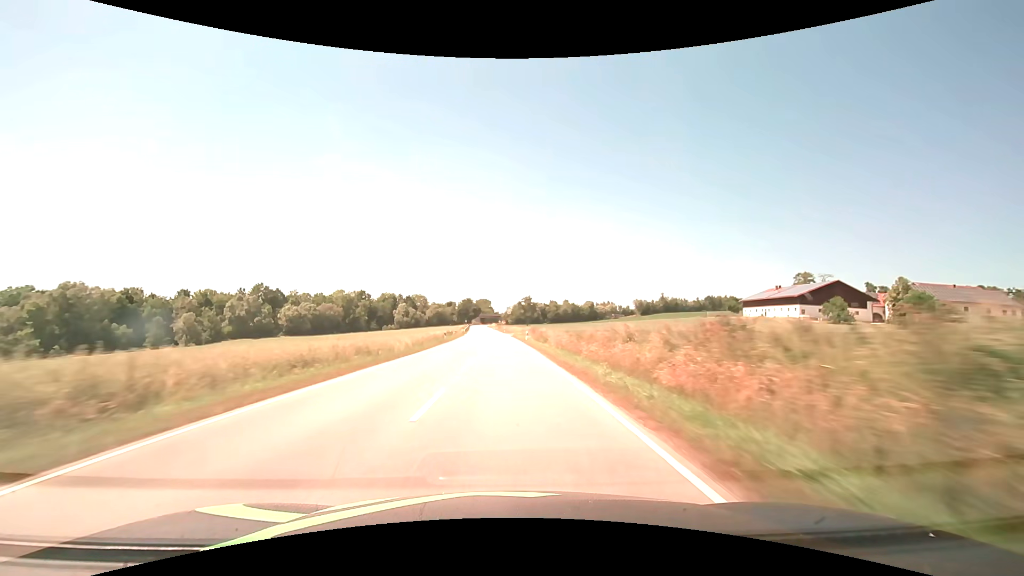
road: secondary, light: Day
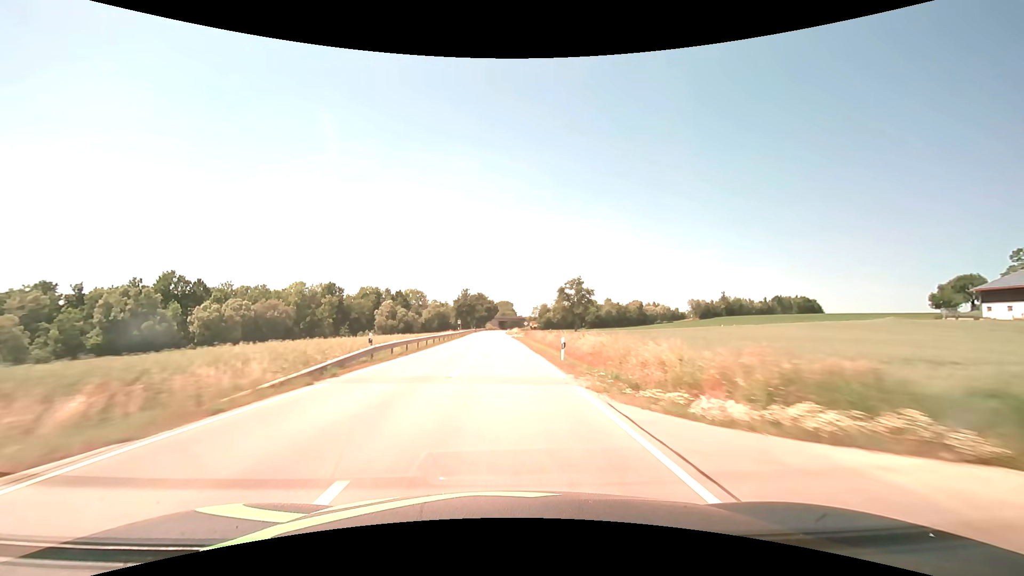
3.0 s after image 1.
(-2.4, +78.8) m; -3°
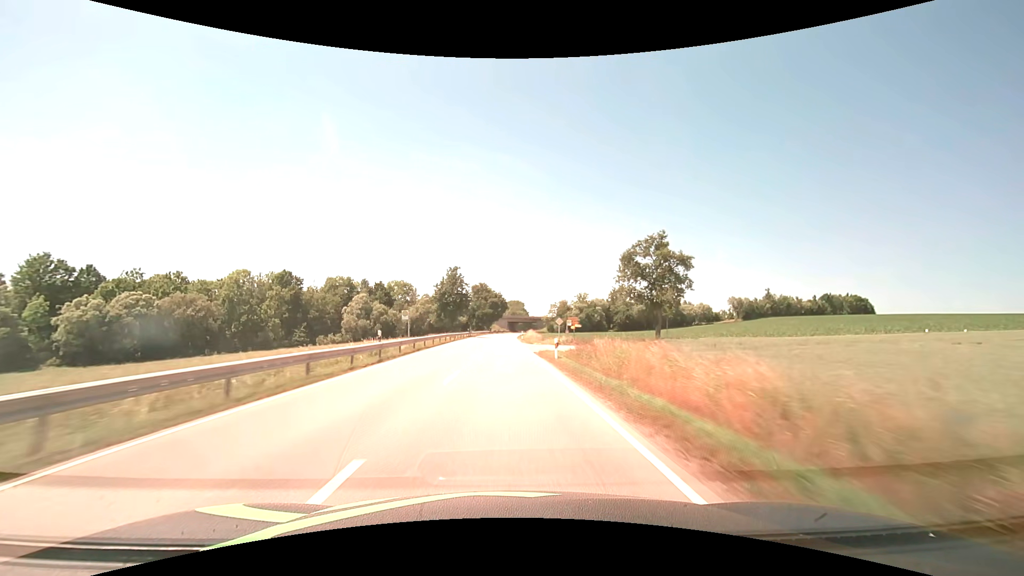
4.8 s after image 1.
(-0.6, +47.3) m; -1°
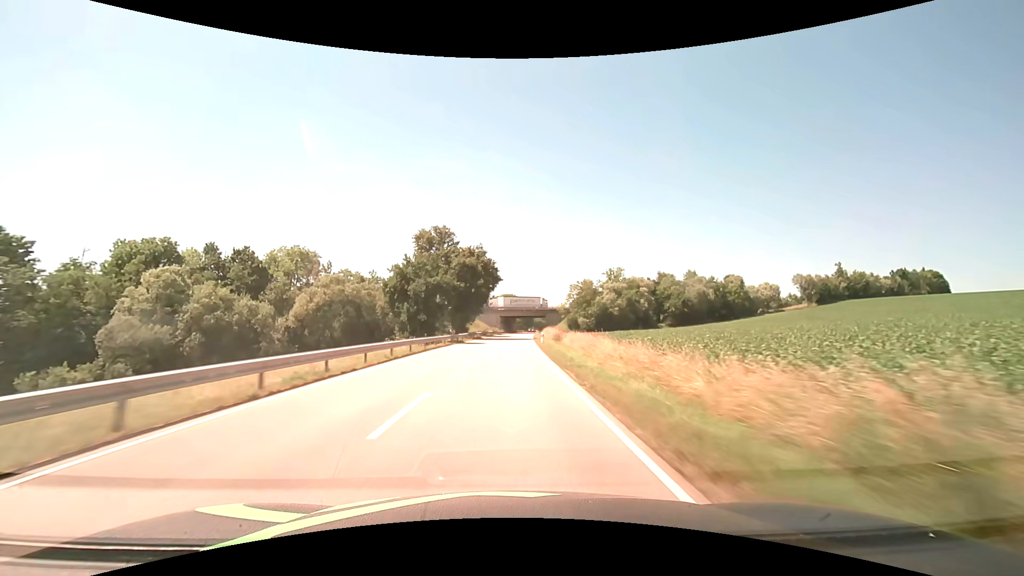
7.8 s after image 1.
(-0.1, +78.9) m; +1°
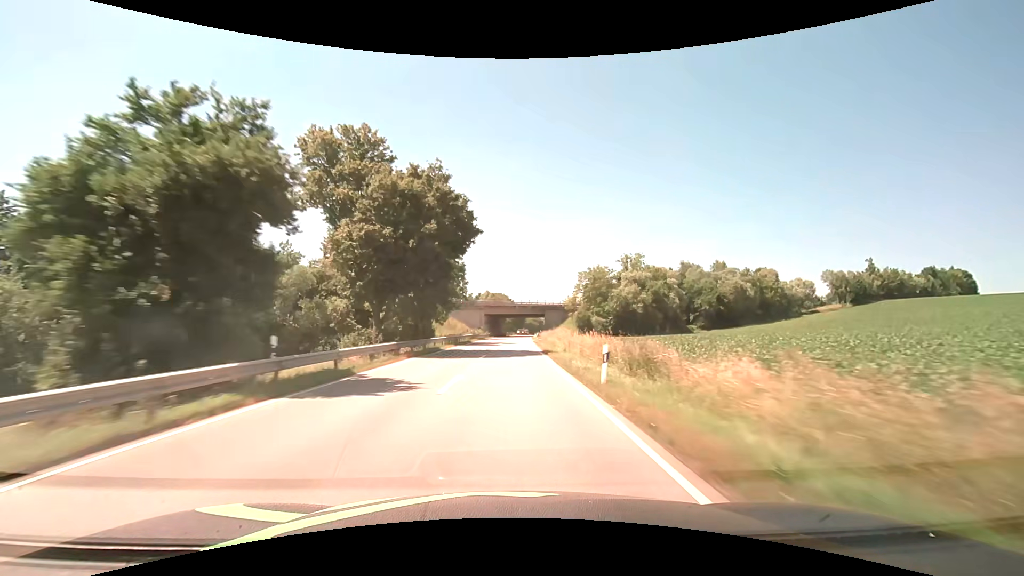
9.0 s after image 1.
(+0.3, +31.6) m; +1°
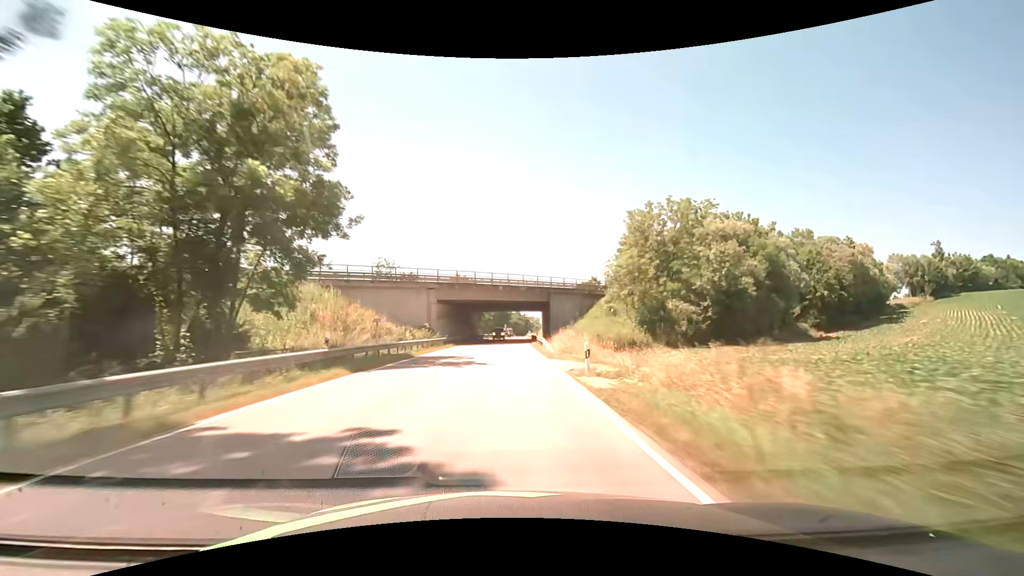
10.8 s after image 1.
(+0.9, +47.3) m; +2°
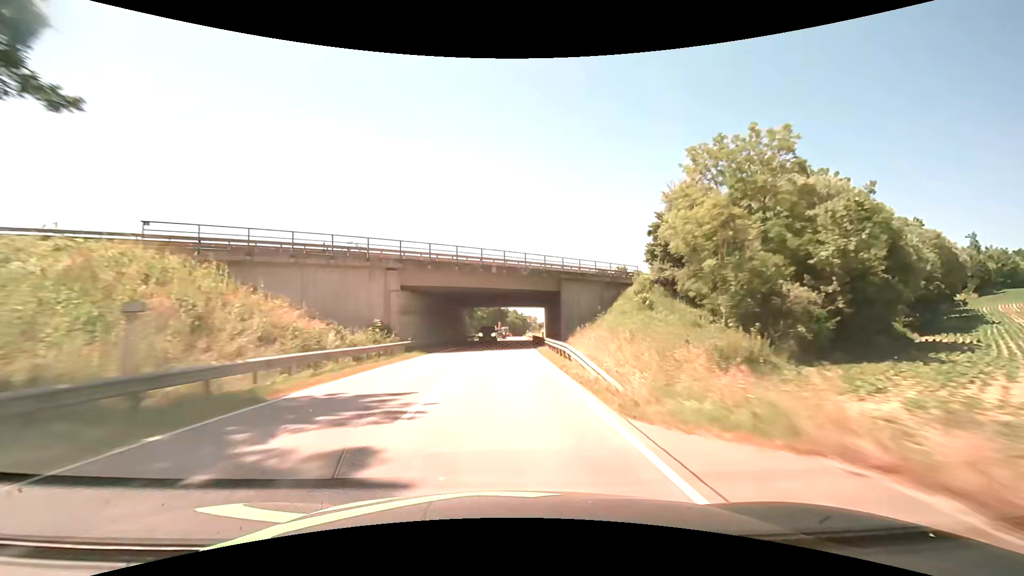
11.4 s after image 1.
(0.0, +15.7) m; 0°
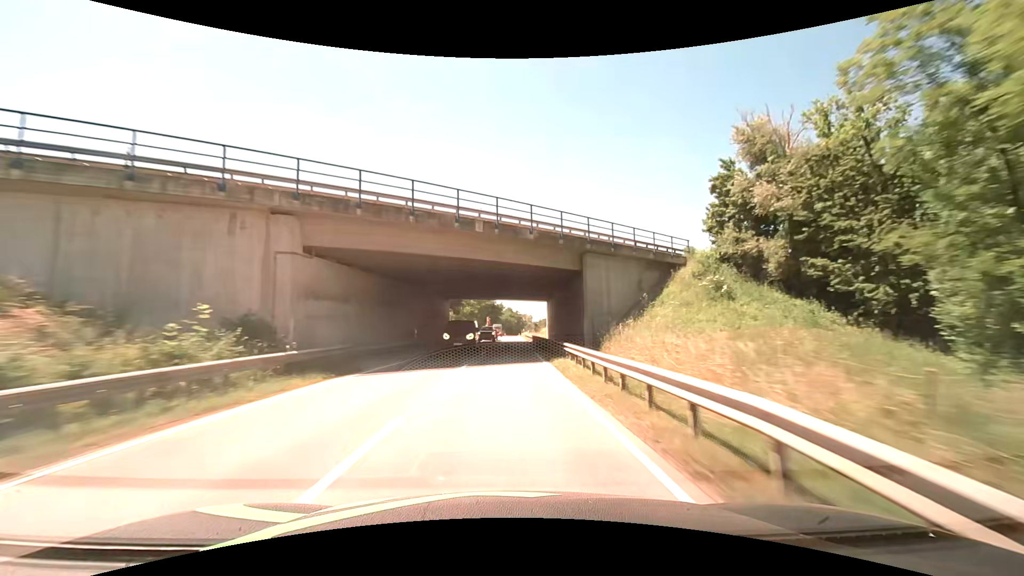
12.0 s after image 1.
(+0.1, +15.7) m; +1°
(0, +10) (0, +20) (0, +30) (+1, +40) (+1, +50) (+1, +60) (+2, +70) (+2, +80) (+2, +90) (+2, +100) m
